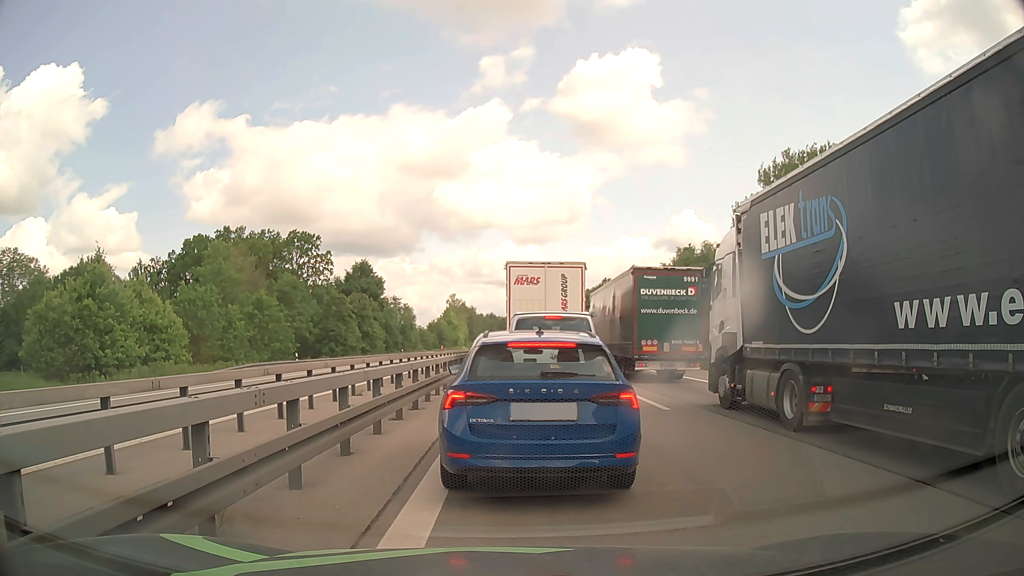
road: motorway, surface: asphalt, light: Day
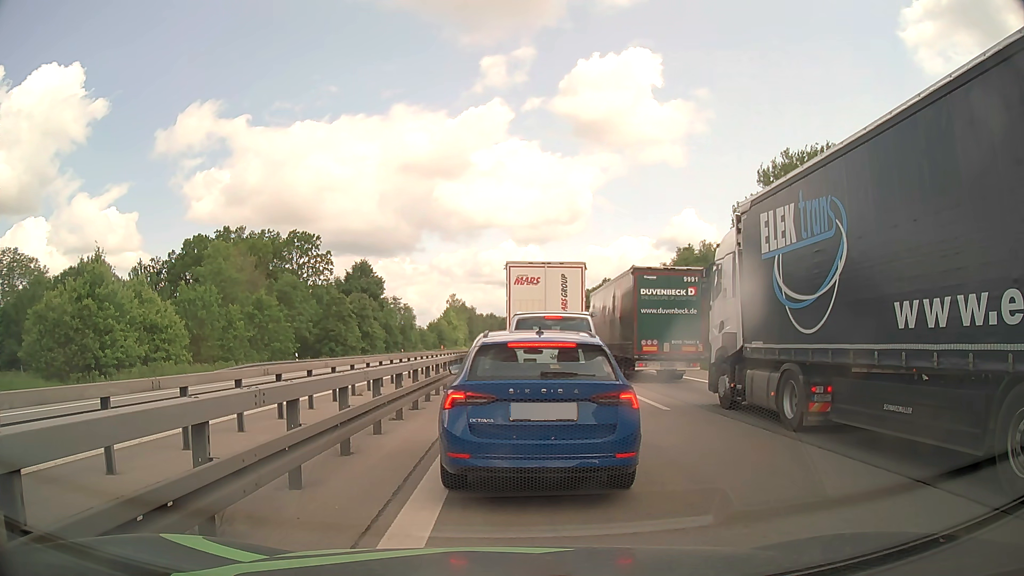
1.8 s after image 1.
(0.0, 0.0) m; 0°
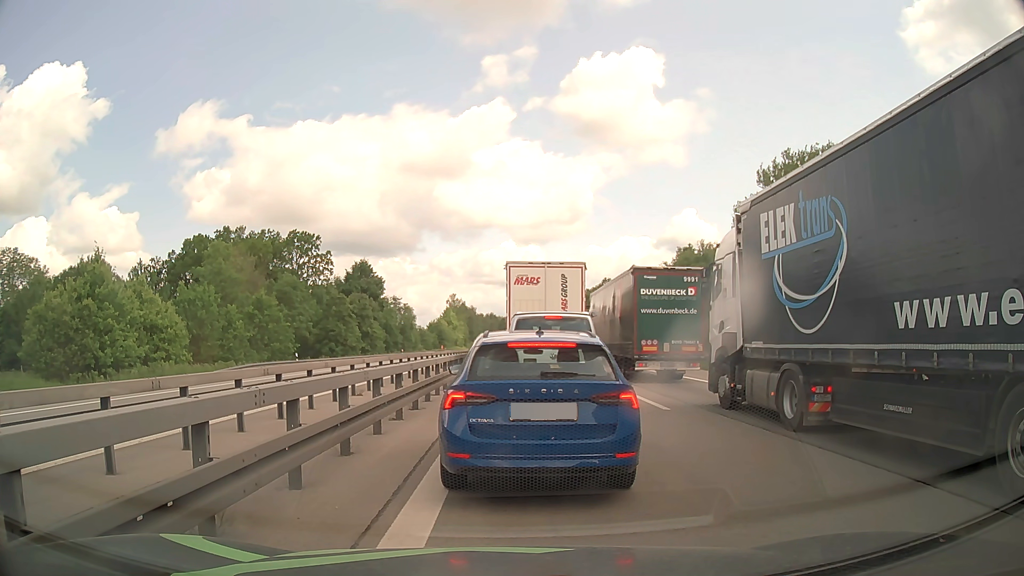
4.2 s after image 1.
(0.0, 0.0) m; 0°
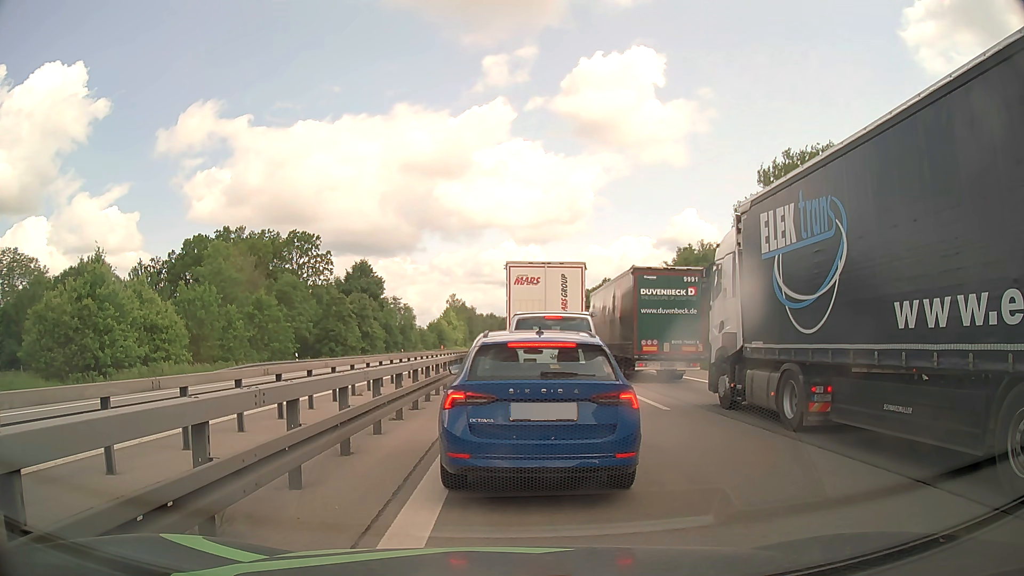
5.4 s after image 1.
(0.0, 0.0) m; 0°
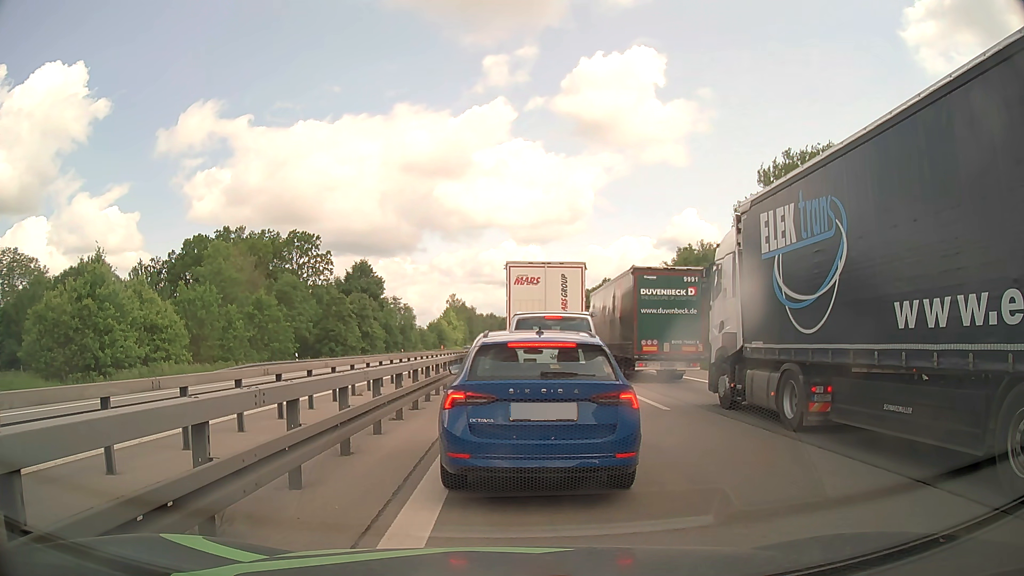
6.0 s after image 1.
(0.0, 0.0) m; 0°
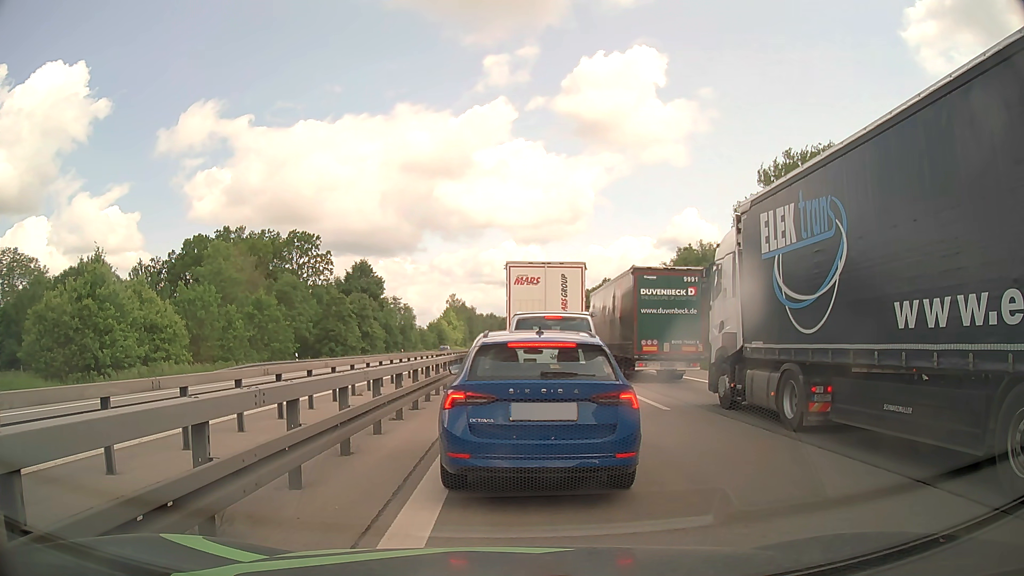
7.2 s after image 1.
(0.0, 0.0) m; 0°
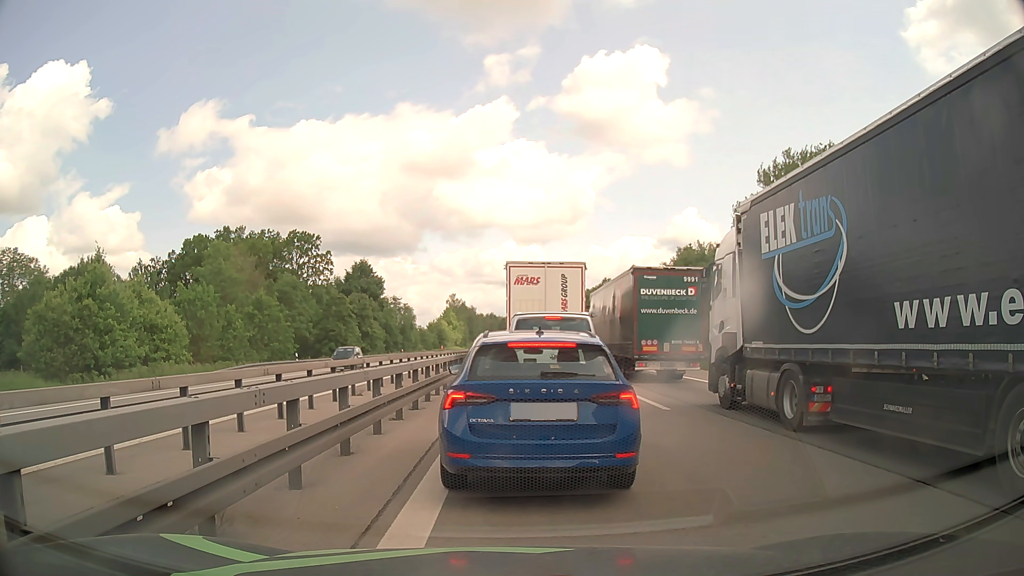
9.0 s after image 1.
(0.0, 0.0) m; 0°
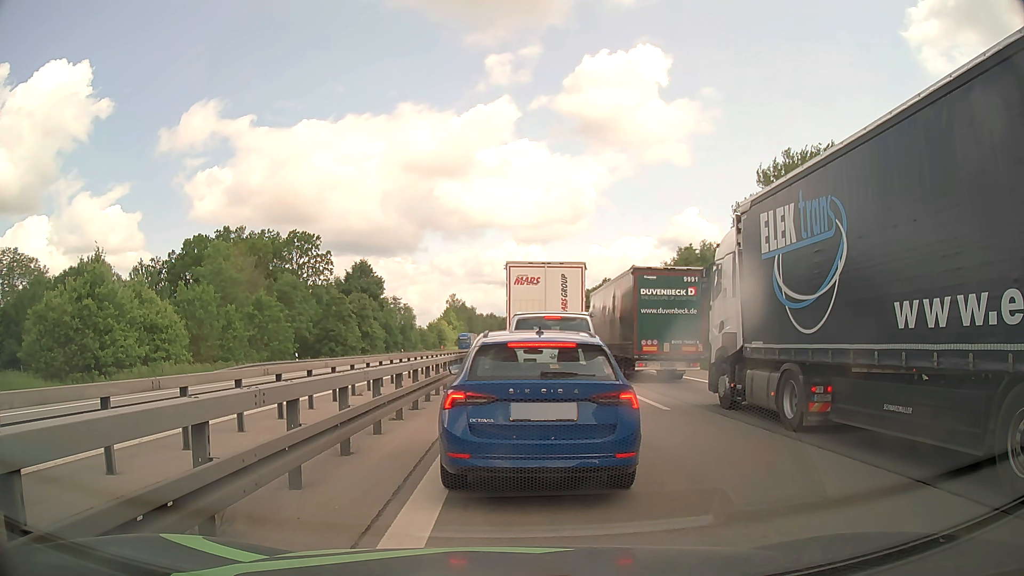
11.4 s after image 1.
(0.0, 0.0) m; 0°
